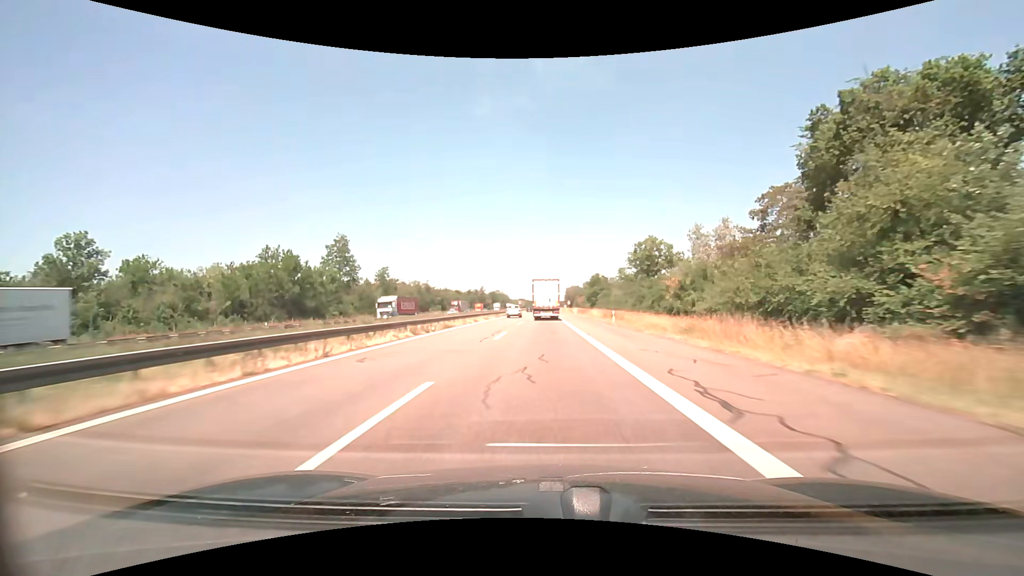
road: motorway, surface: asphalt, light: Day
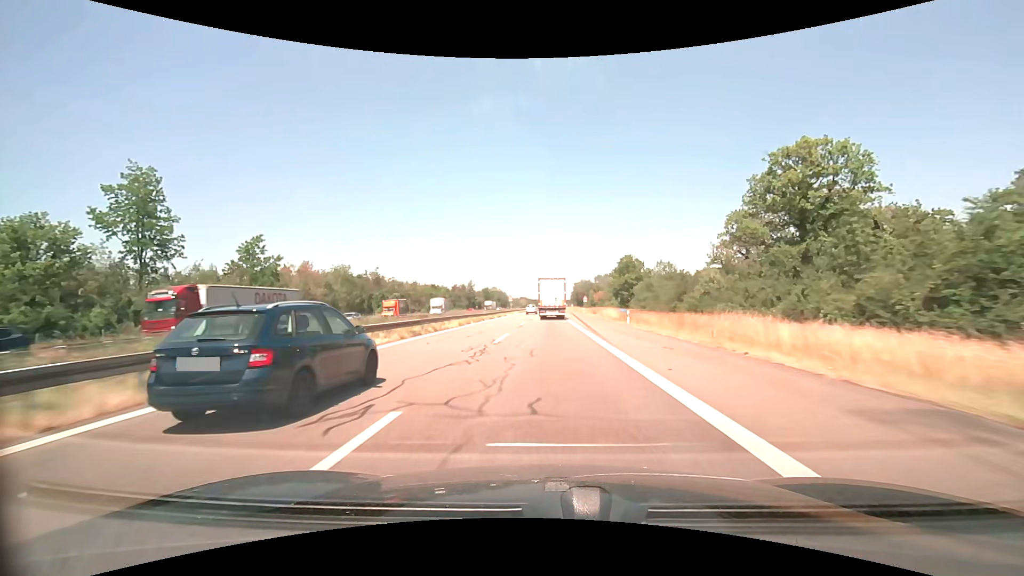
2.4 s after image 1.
(-0.1, +56.3) m; 0°
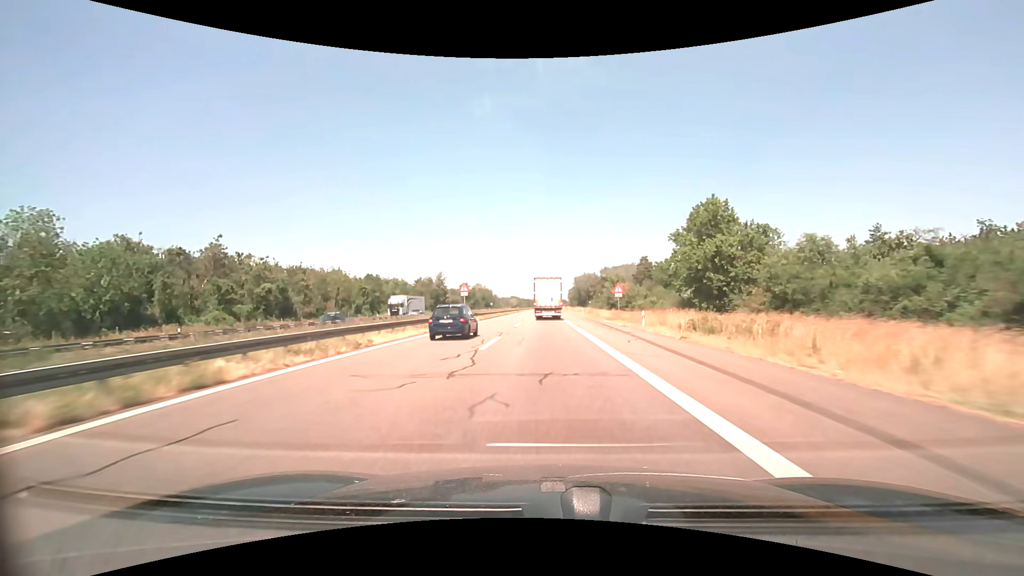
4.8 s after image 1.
(+0.3, +56.8) m; +1°
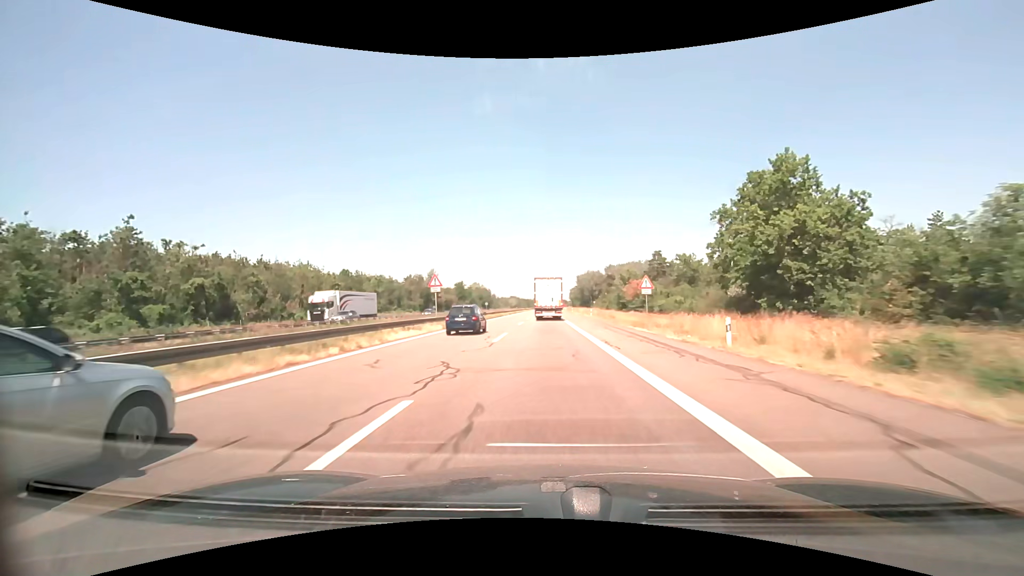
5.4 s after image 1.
(0.0, +14.3) m; 0°
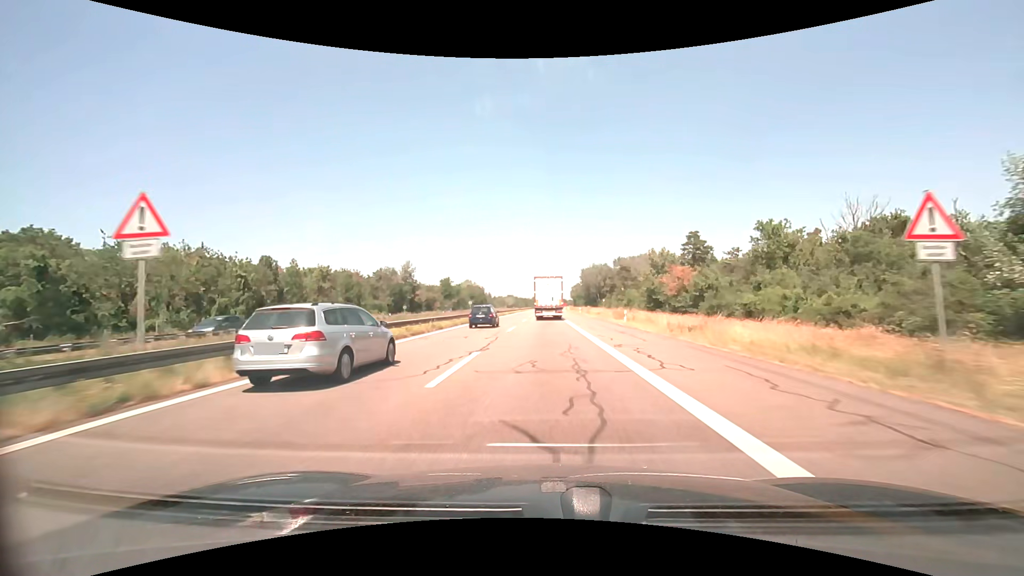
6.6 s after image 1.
(0.0, +28.6) m; 0°
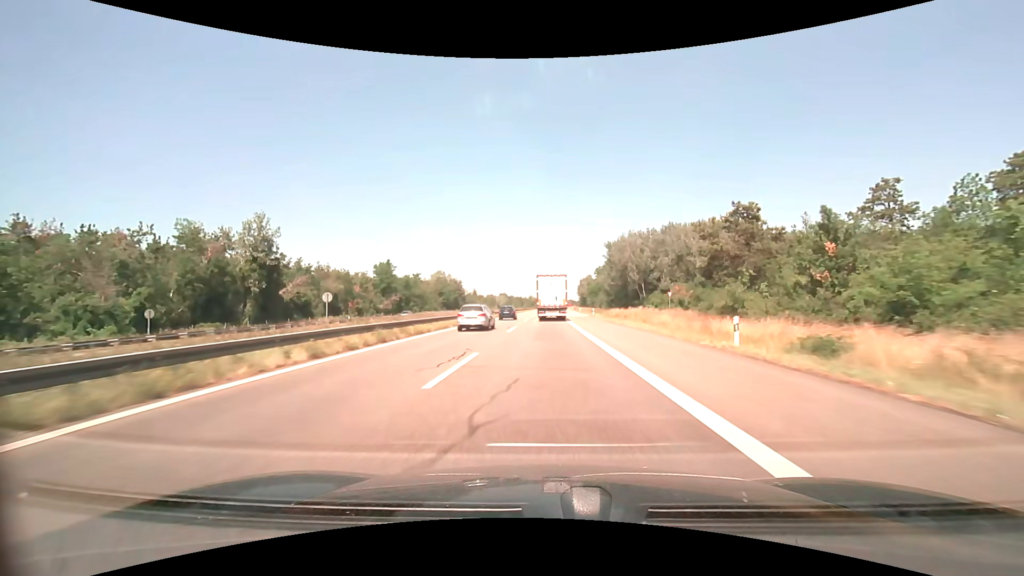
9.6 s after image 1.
(+0.2, +72.1) m; 0°
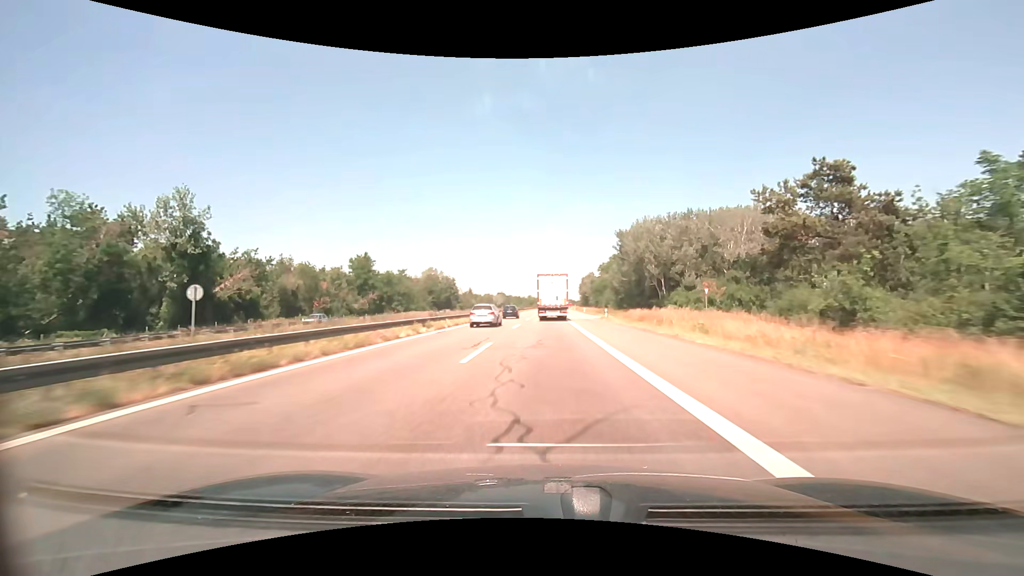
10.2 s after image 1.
(0.0, +14.4) m; 0°
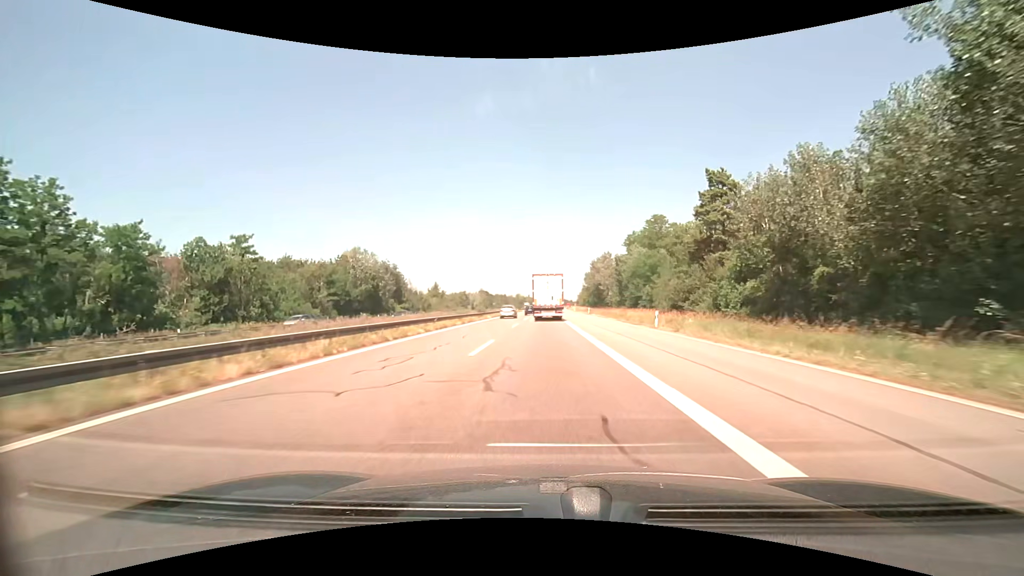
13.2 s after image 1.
(+0.6, +69.7) m; +1°
(0, +10) (0, +20) (0, +30) (0, +40) (0, +50) (0, +60) (0, +70) (0, +80) (0, +90) (0, +100) m
